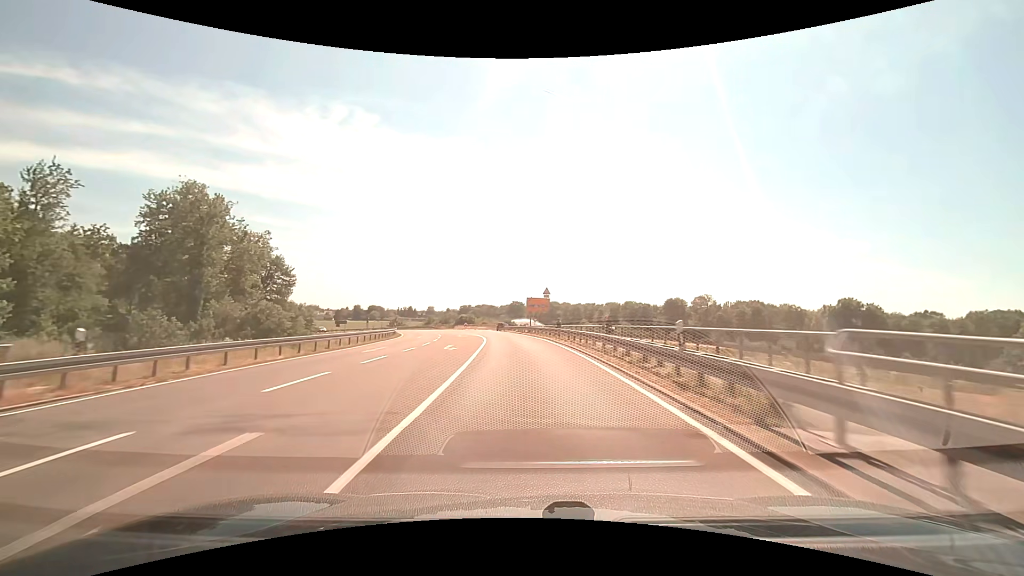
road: secondary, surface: asphalt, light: Day
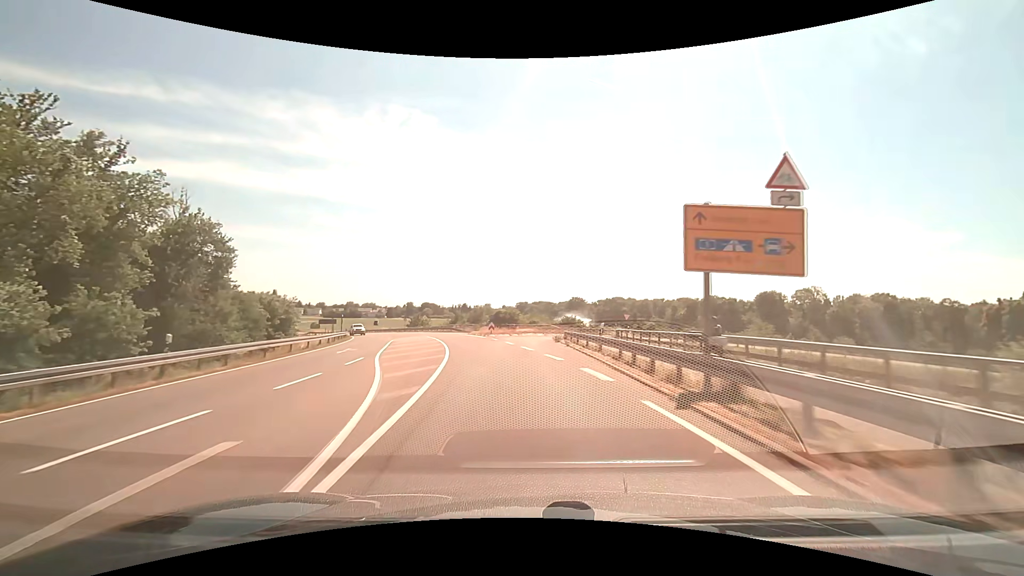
(-1.9, +41.0) m; -6°
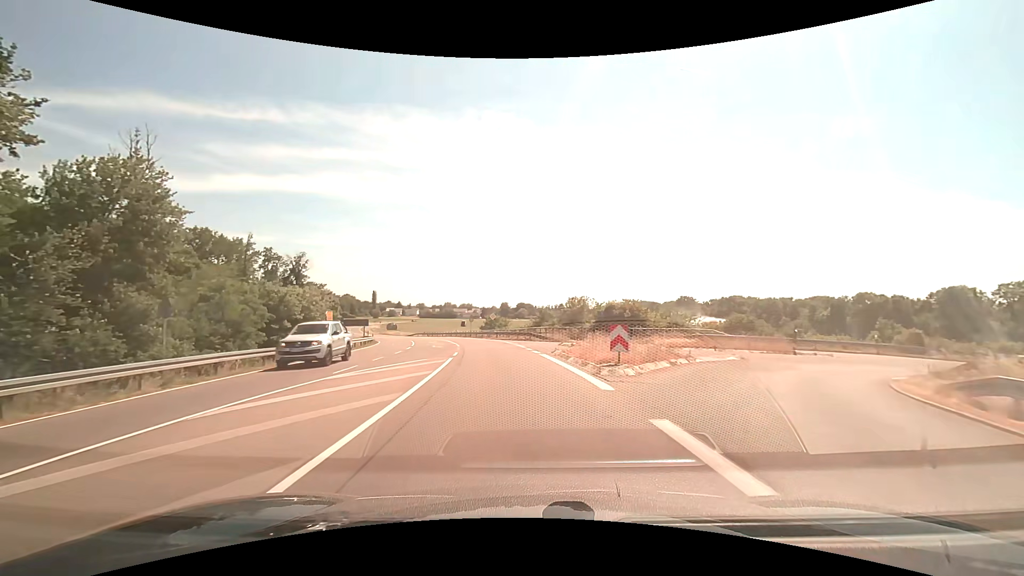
(-2.7, +30.5) m; -11°
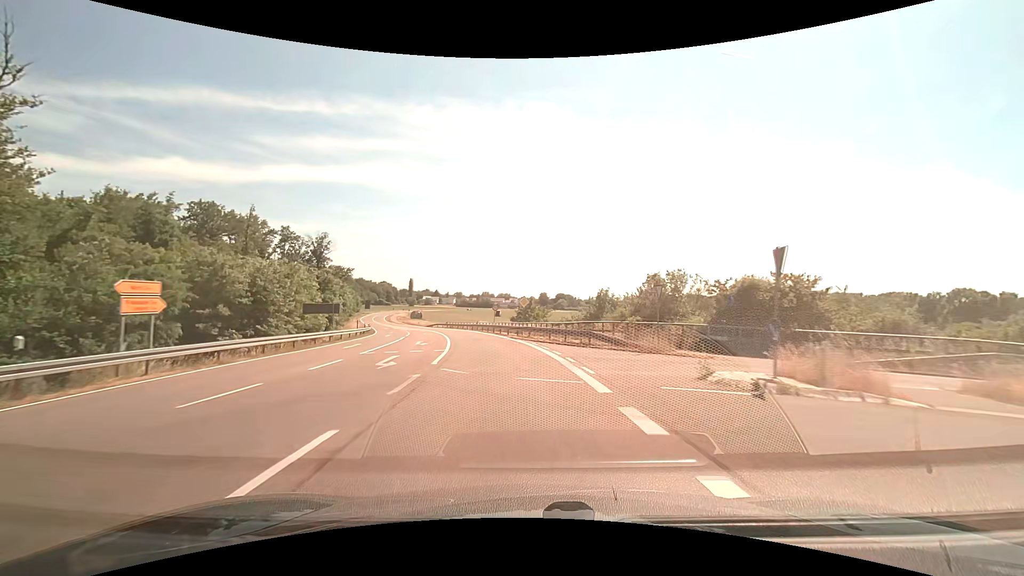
(-0.8, +20.1) m; -4°
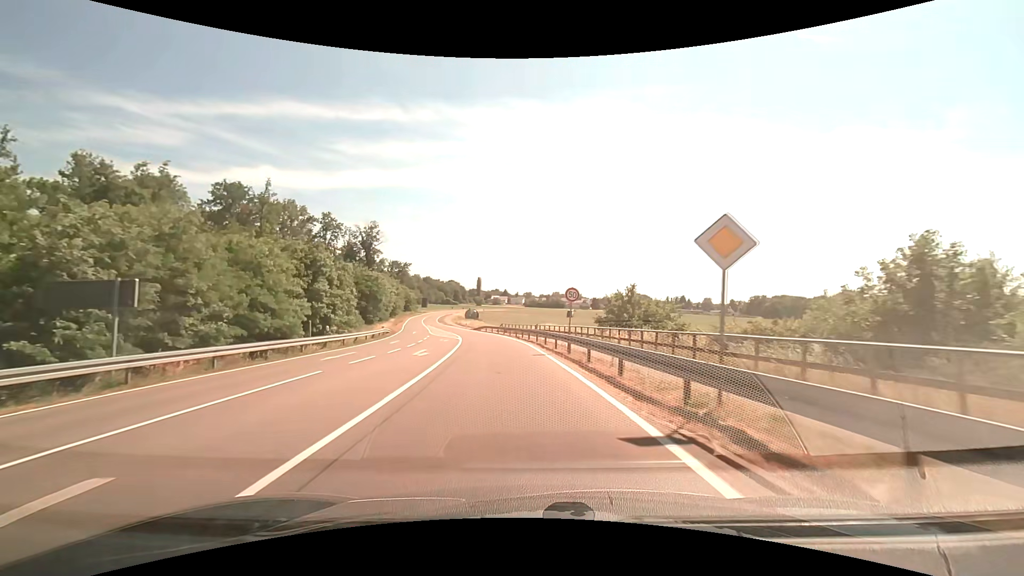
(-1.8, +26.5) m; -8°
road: tertiary
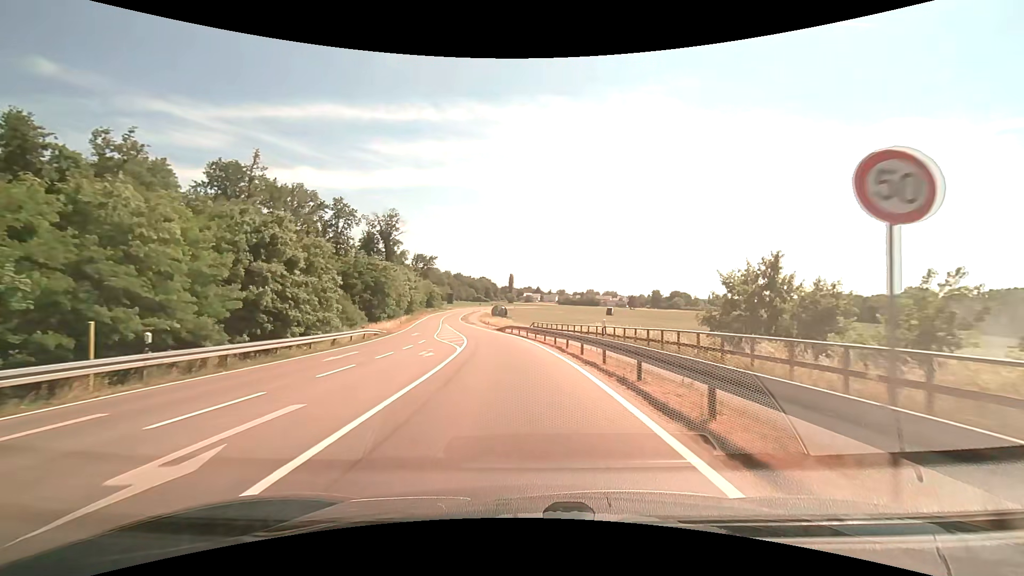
(-0.7, +16.6) m; -4°
(0, +10) (-1, +20) (-2, +30) (-3, +40) (-5, +50) (-7, +59) (-9, +69) (-12, +79) (-14, +89) (-15, +99) m
